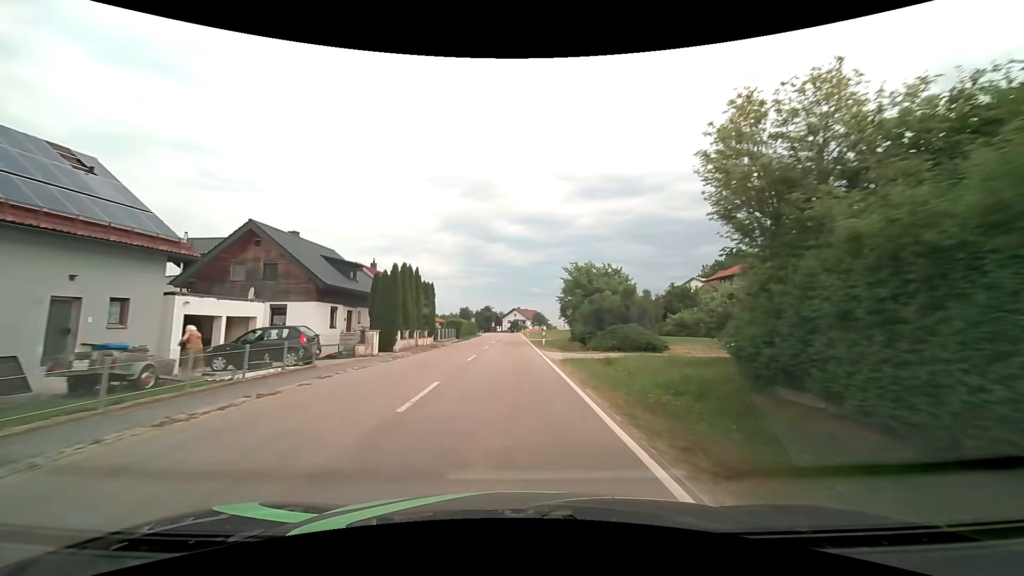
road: tertiary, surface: asphalt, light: Day
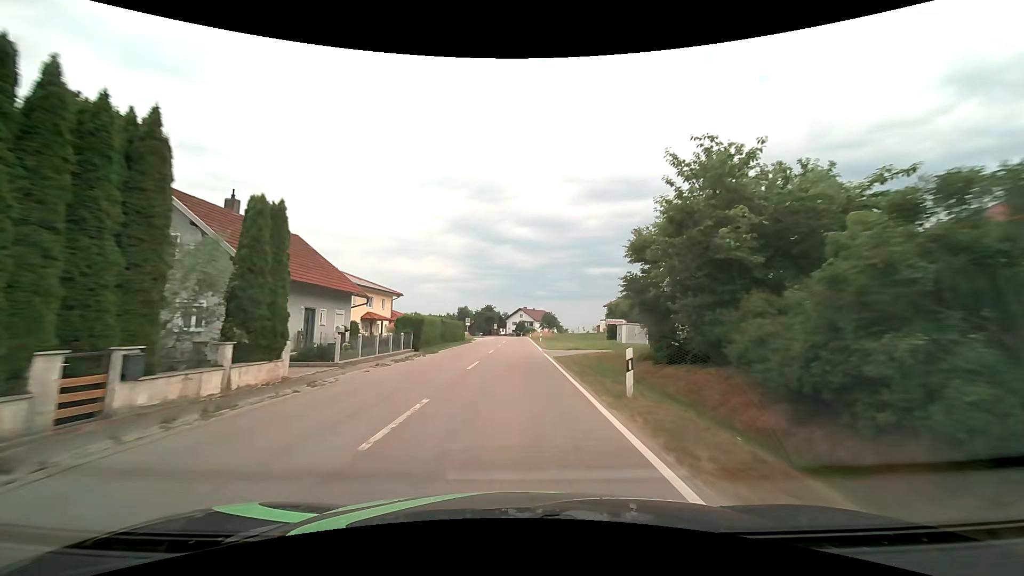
(-0.1, +25.9) m; 0°
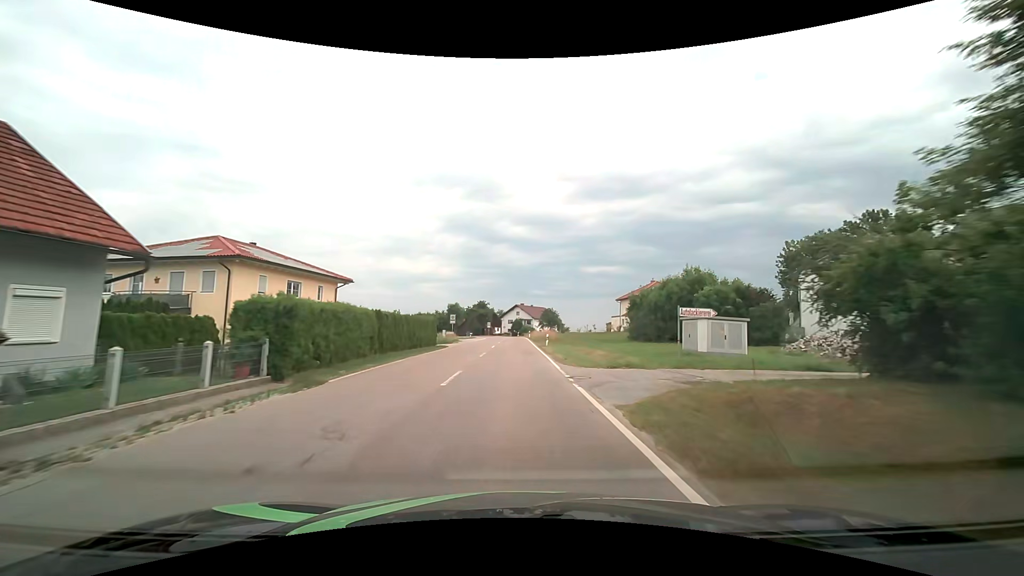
(+0.1, +17.2) m; 0°
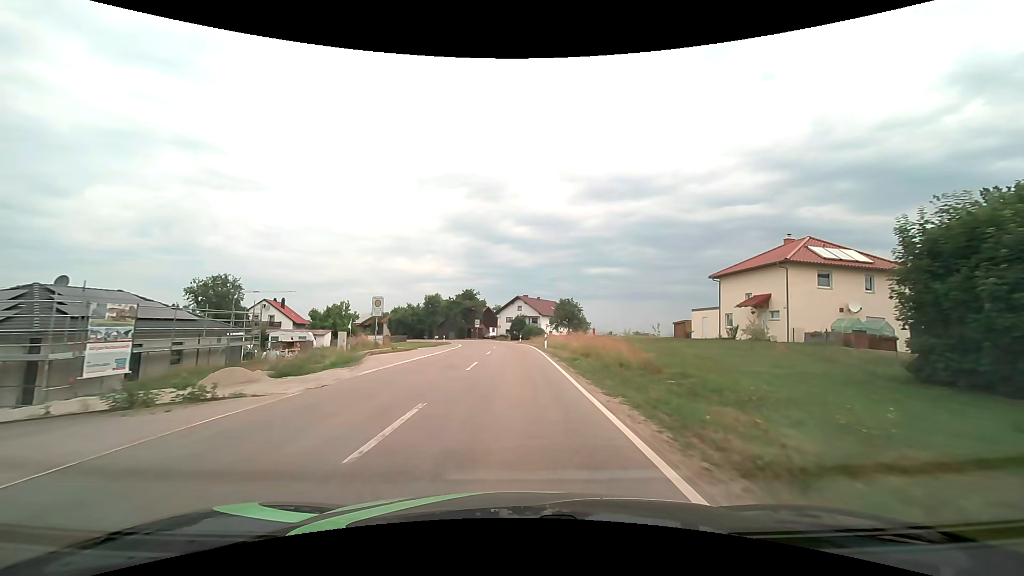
(0.0, +42.2) m; 0°
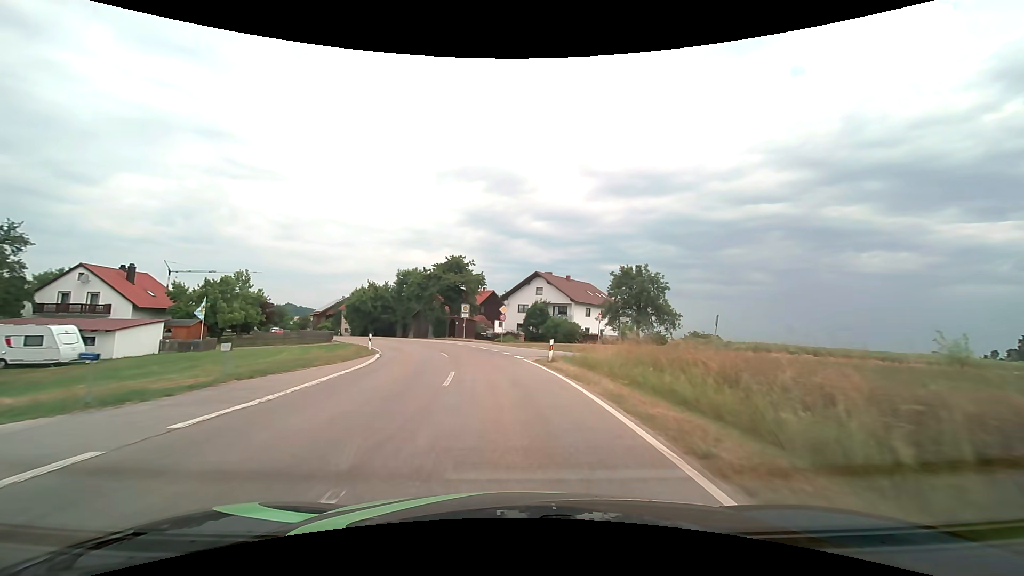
(-0.3, +40.2) m; -1°
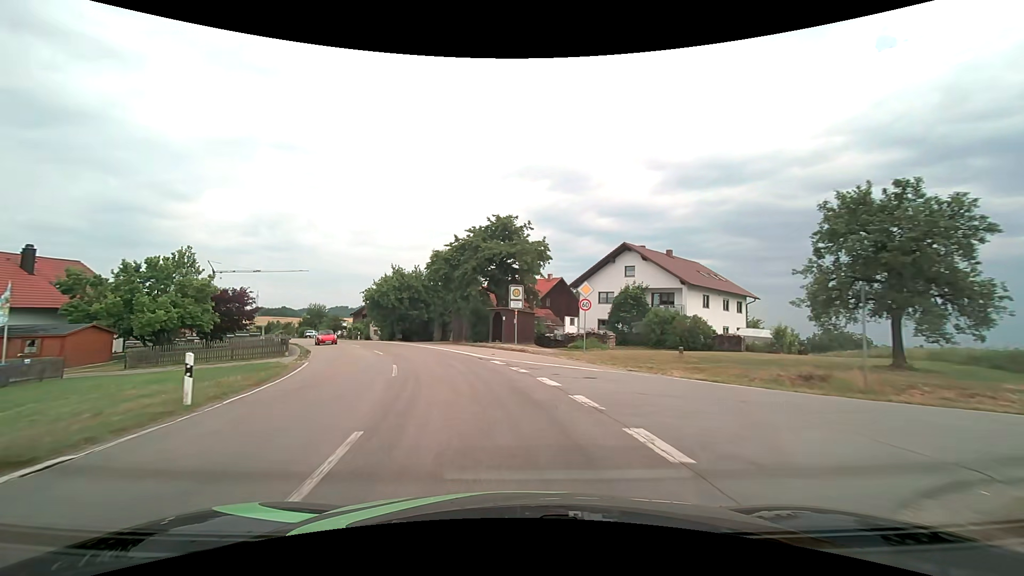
(-1.1, +21.8) m; -7°
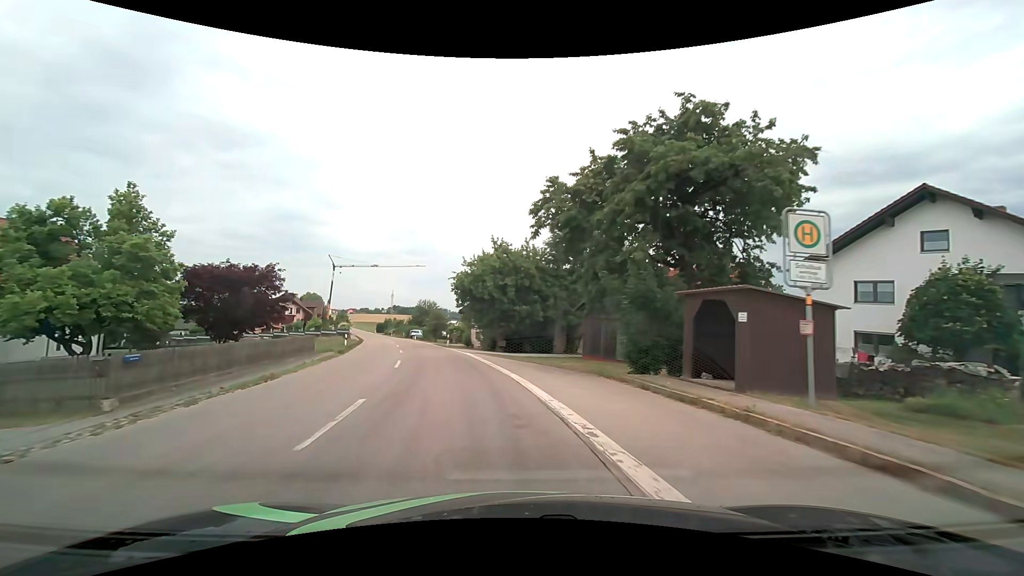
(-2.5, +20.0) m; -14°
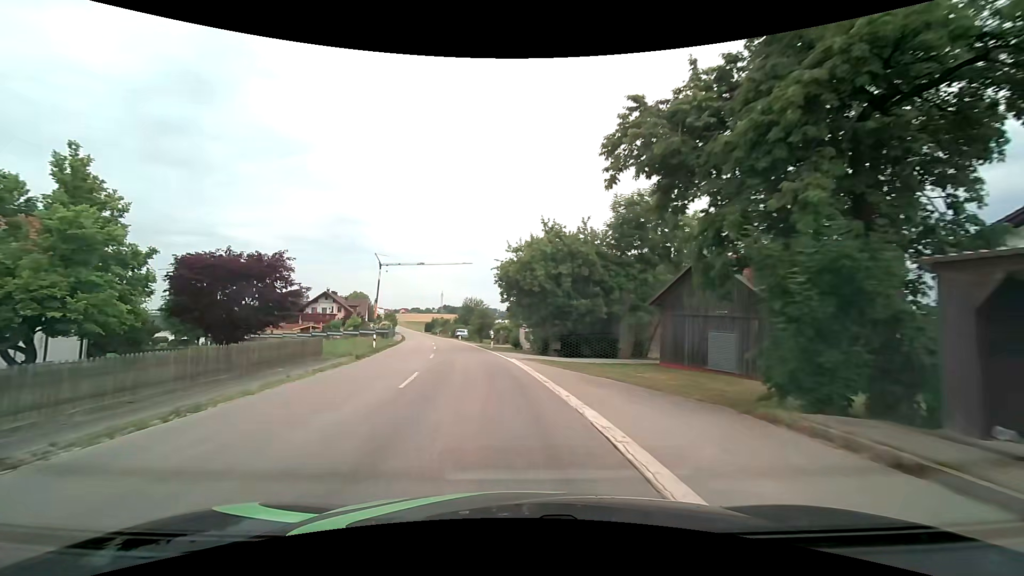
(-0.3, +6.4) m; -6°
(0, +10) (-1, +20) (-3, +30) (-4, +40) (-6, +50) (-8, +59) (-10, +69) (-12, +79) (-14, +89) (-16, +99) m
